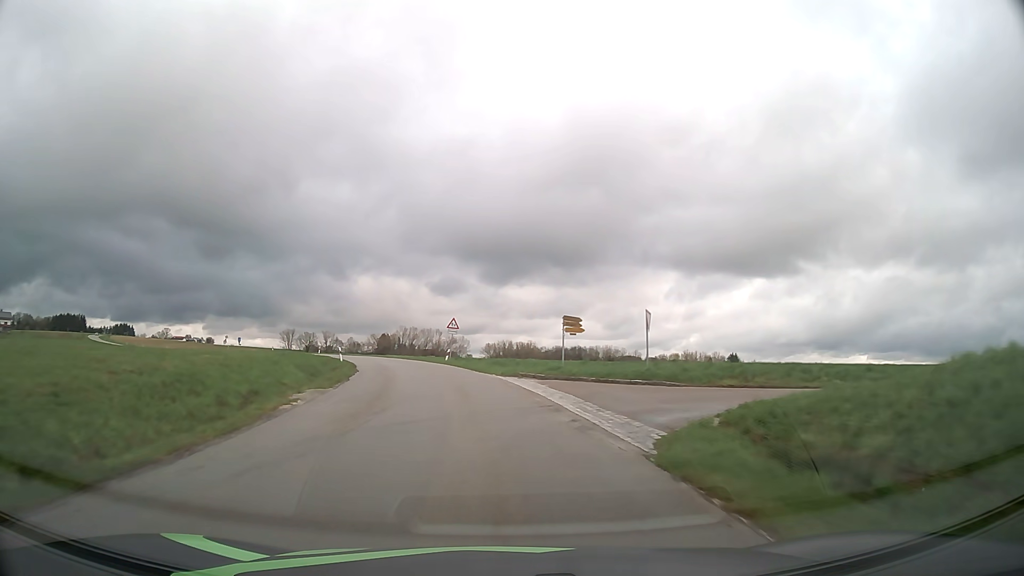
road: tertiary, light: Day
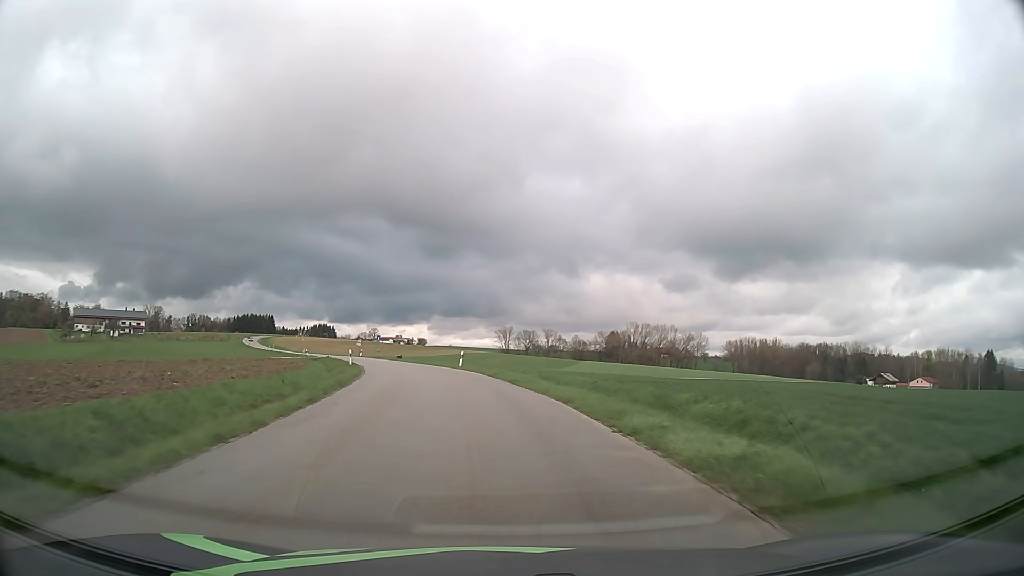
(-9.3, +53.4) m; -19°
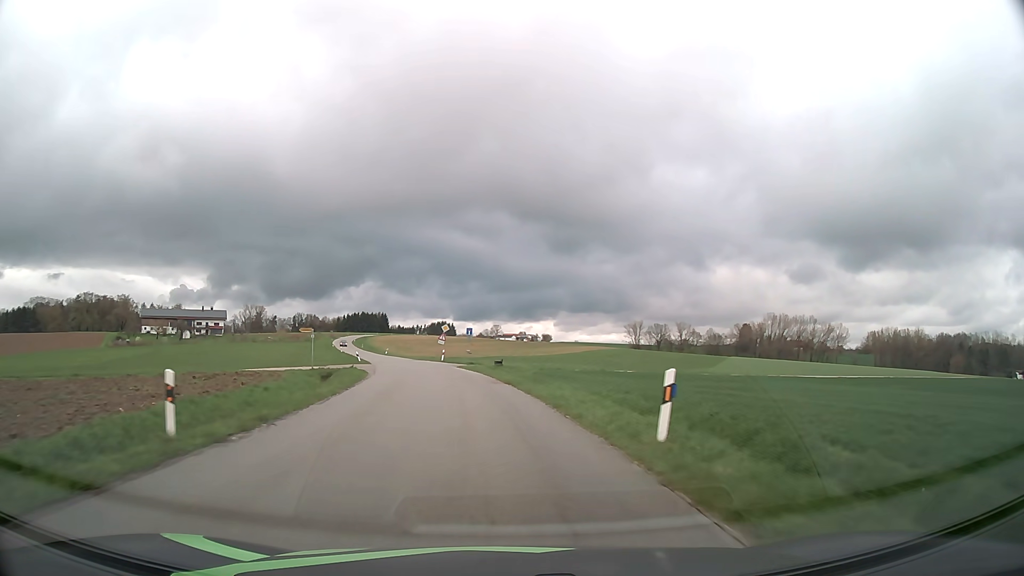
(-3.1, +33.0) m; -11°
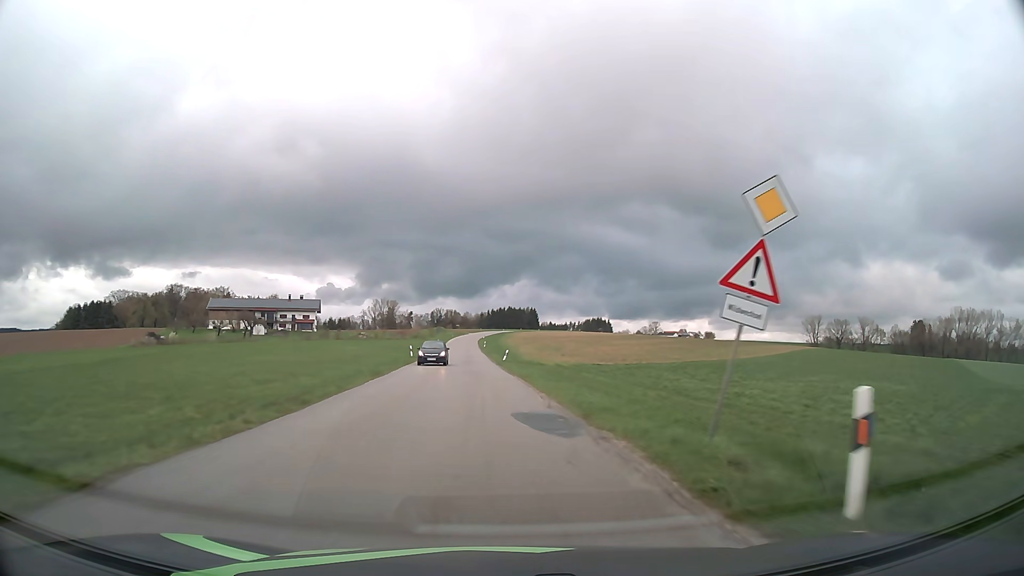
(-6.9, +55.1) m; -13°
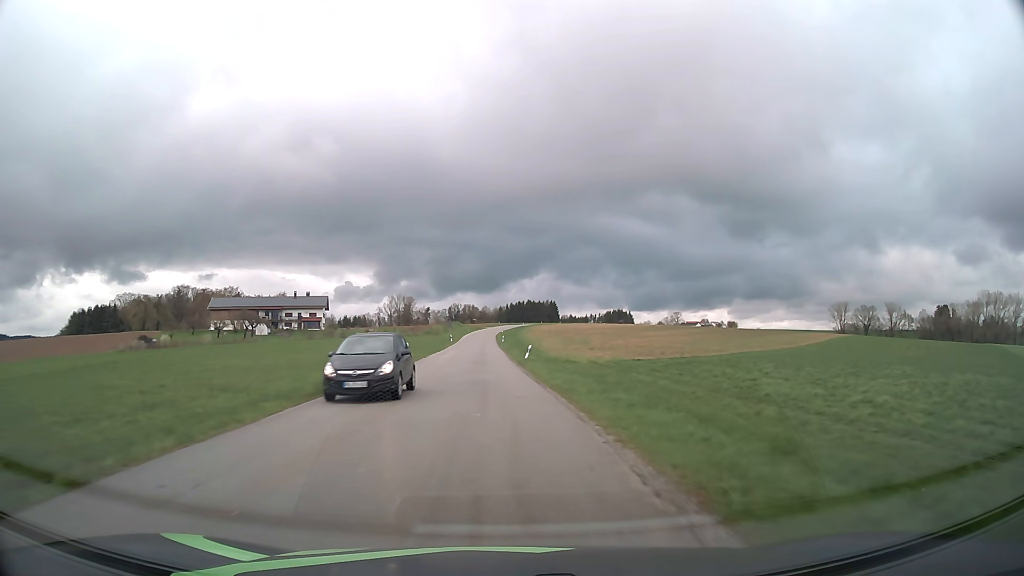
(-0.1, +11.2) m; -1°
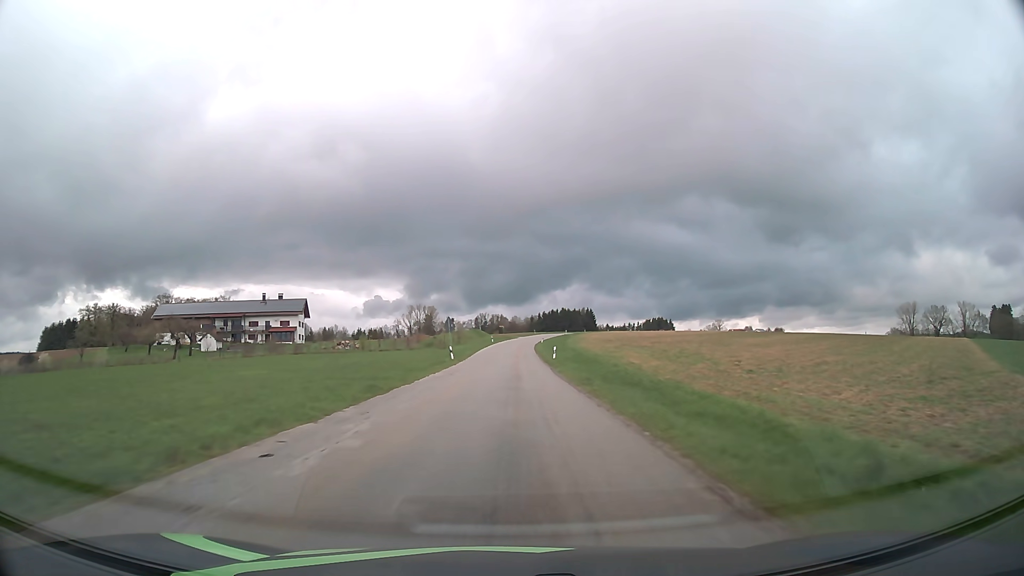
(-2.1, +45.5) m; -3°
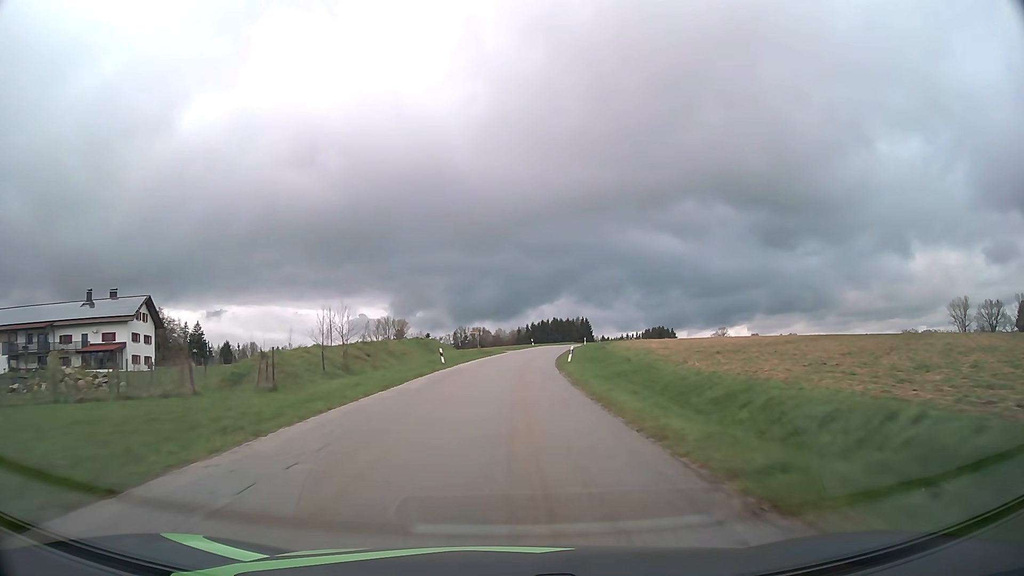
(+0.6, +58.6) m; +1°
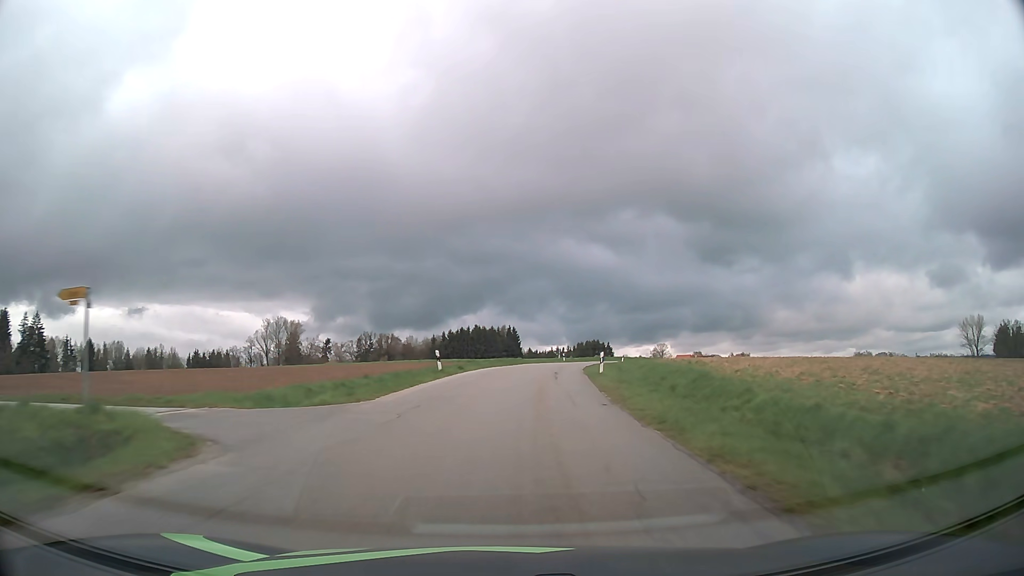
(+2.5, +59.3) m; +7°
(0, +10) (+1, +20) (+2, +30) (+3, +40) (+4, +50) (+6, +60) (+9, +69) (+11, +79) (+15, +88) (+18, +98) m
